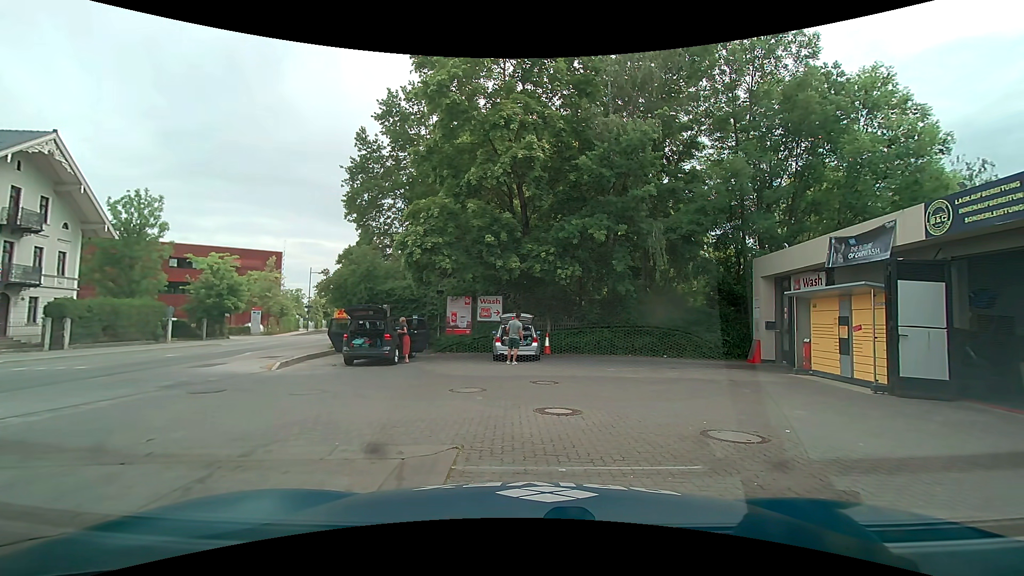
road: secondary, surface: asphalt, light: Day
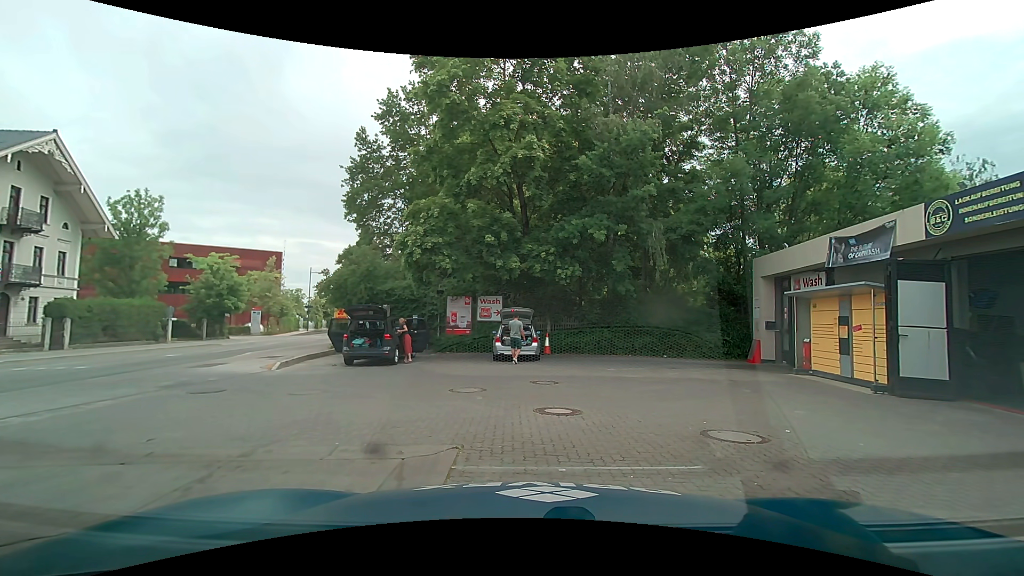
(0.0, 0.0) m; 0°
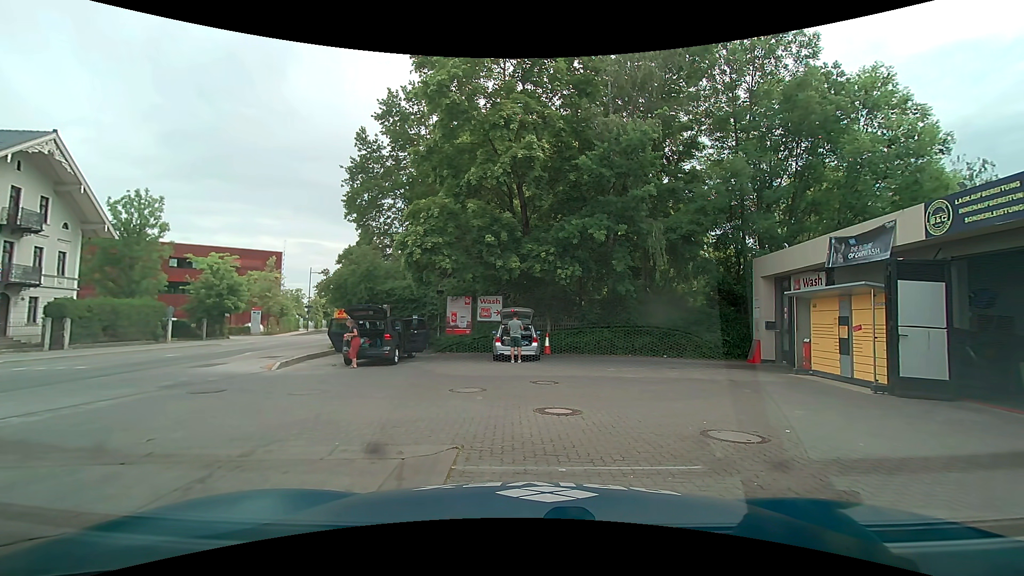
(0.0, 0.0) m; 0°
